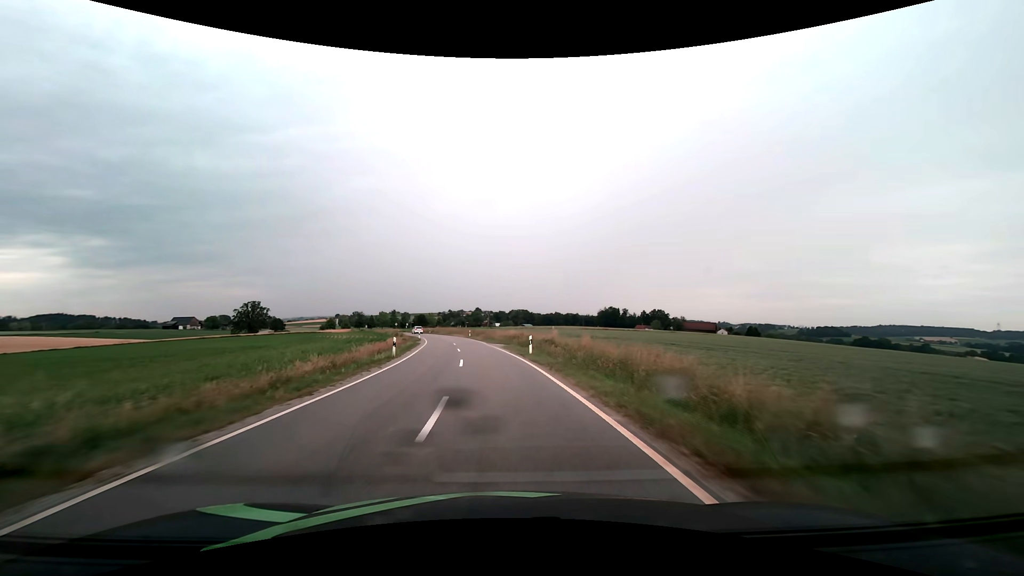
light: Day
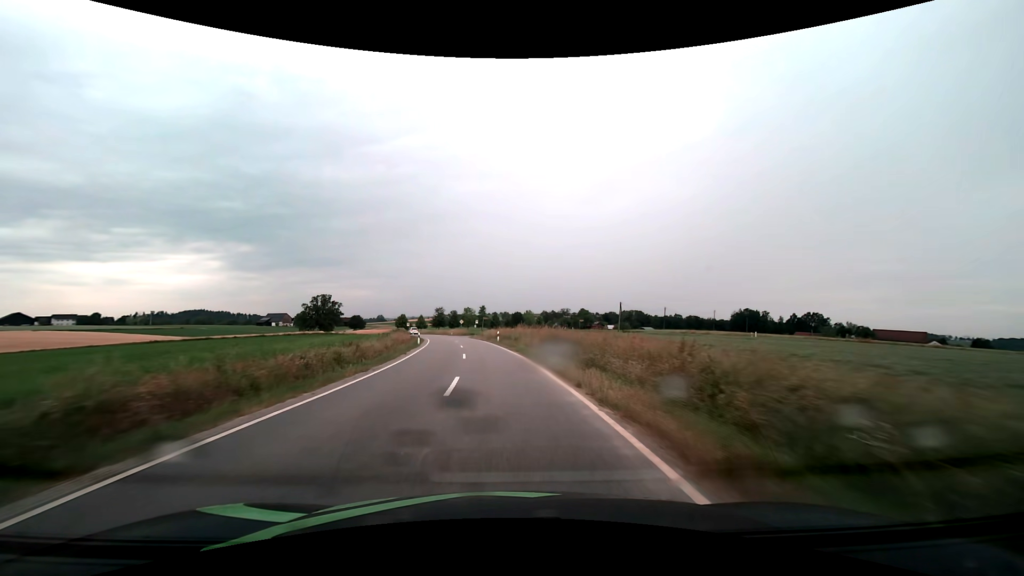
(-7.4, +68.8) m; -12°
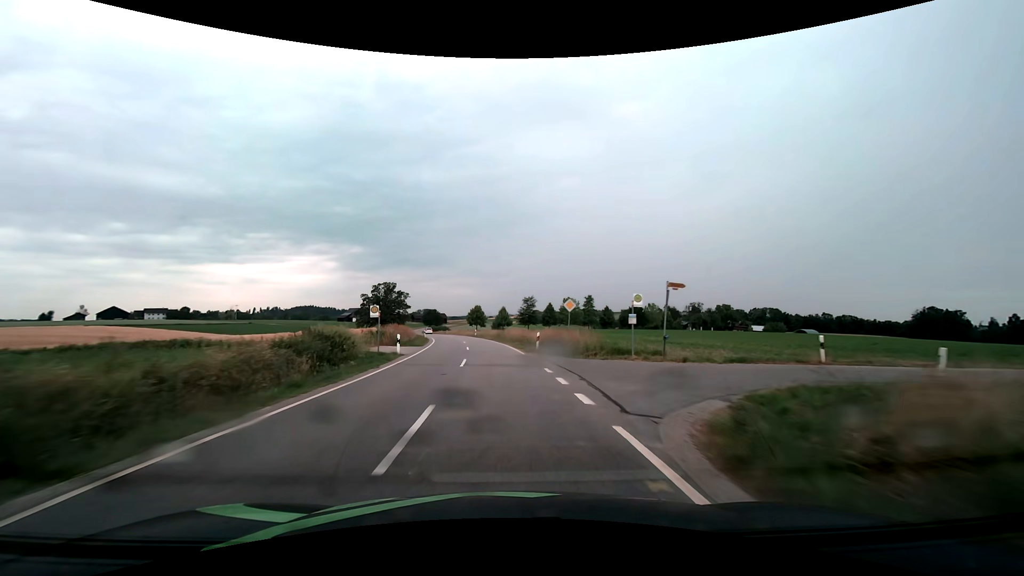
(-6.7, +65.7) m; -11°
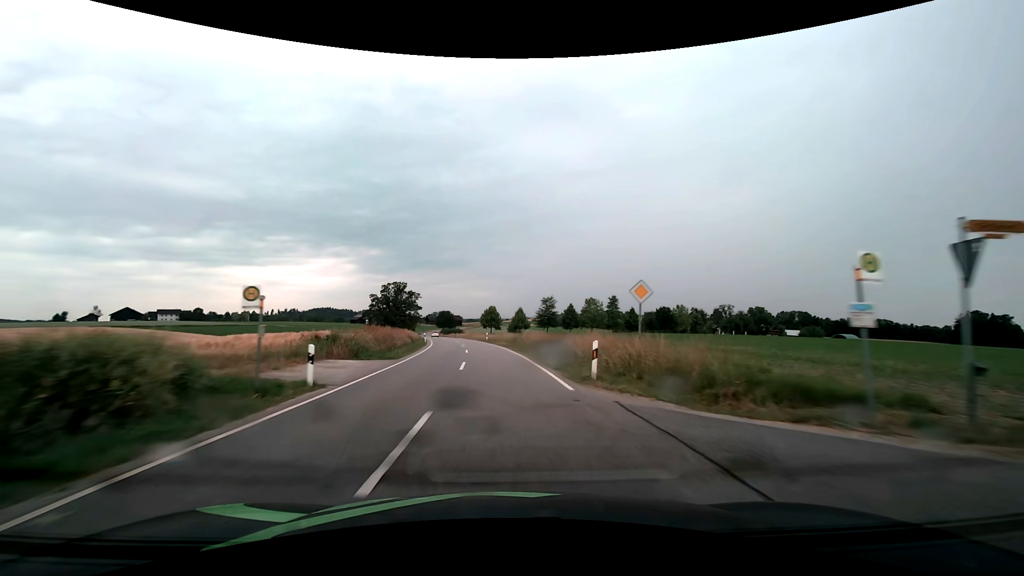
(-0.2, +12.7) m; -2°
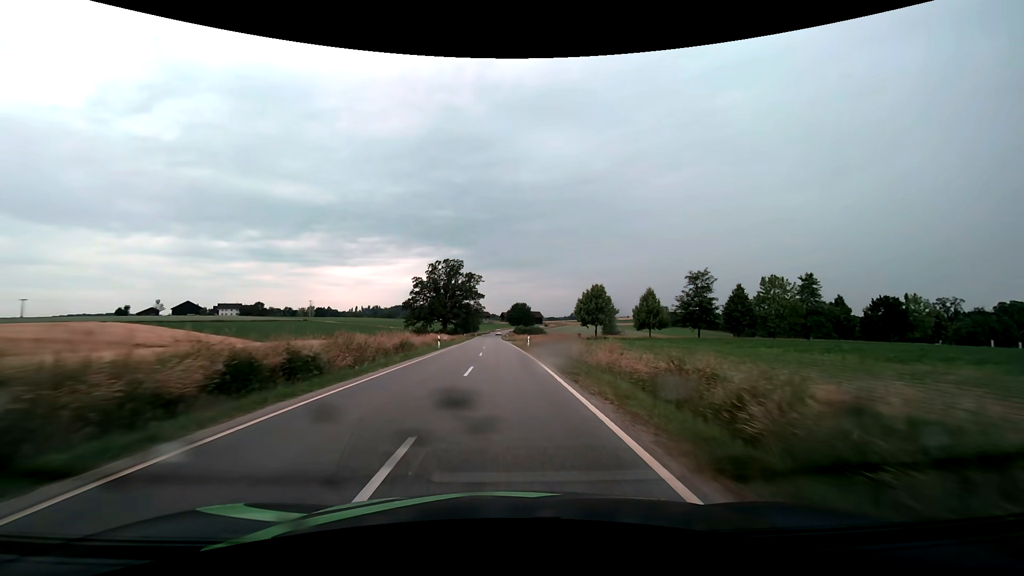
(-5.2, +62.6) m; -9°
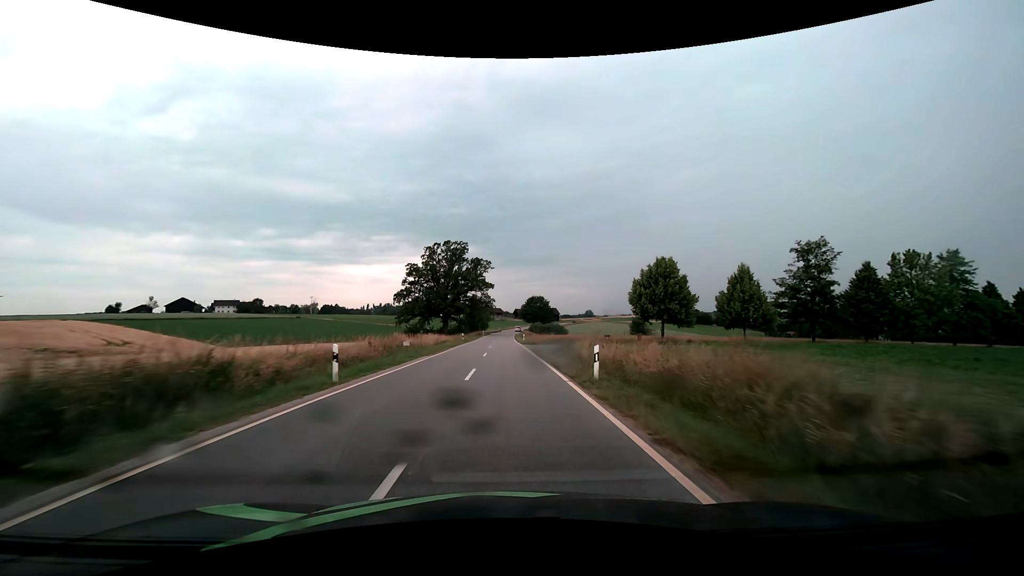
(-0.4, +25.7) m; -1°
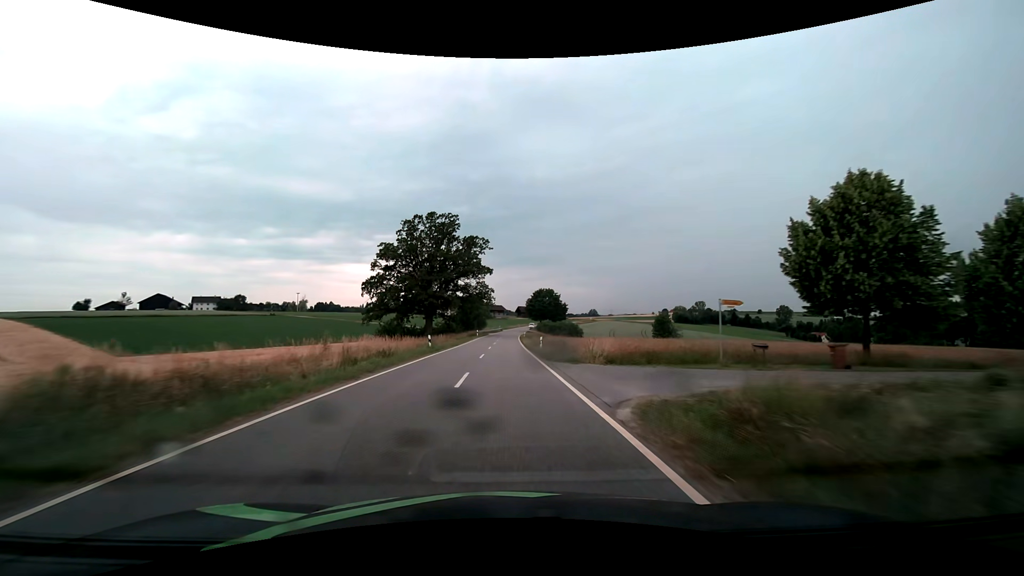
(-0.2, +26.3) m; 0°
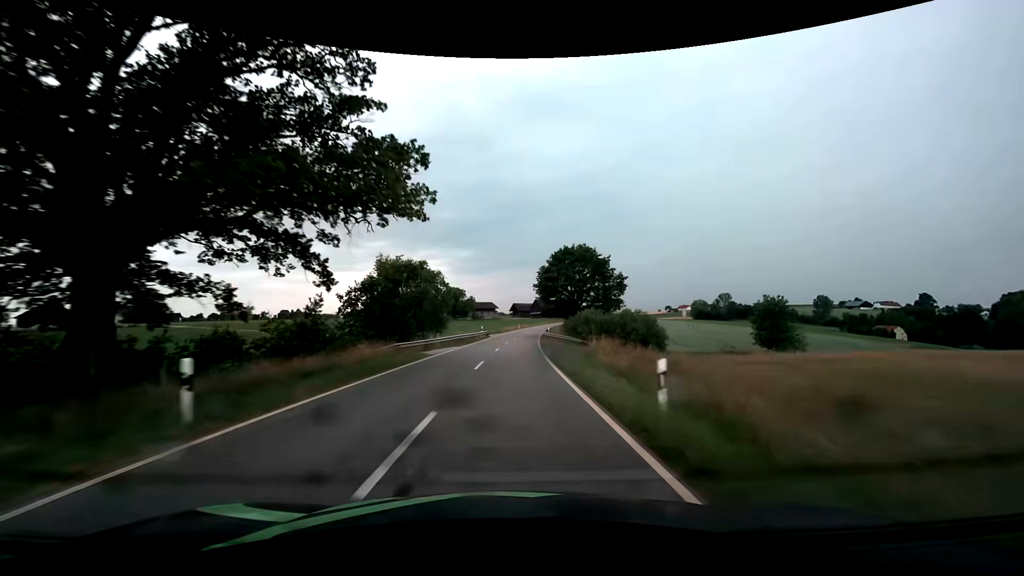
(+0.2, +68.6) m; +1°
(0, +10) (0, +20) (0, +30) (+1, +40) (+1, +50) (+2, +60) (+3, +70) (+4, +80) (+5, +90) (+7, +100) m
